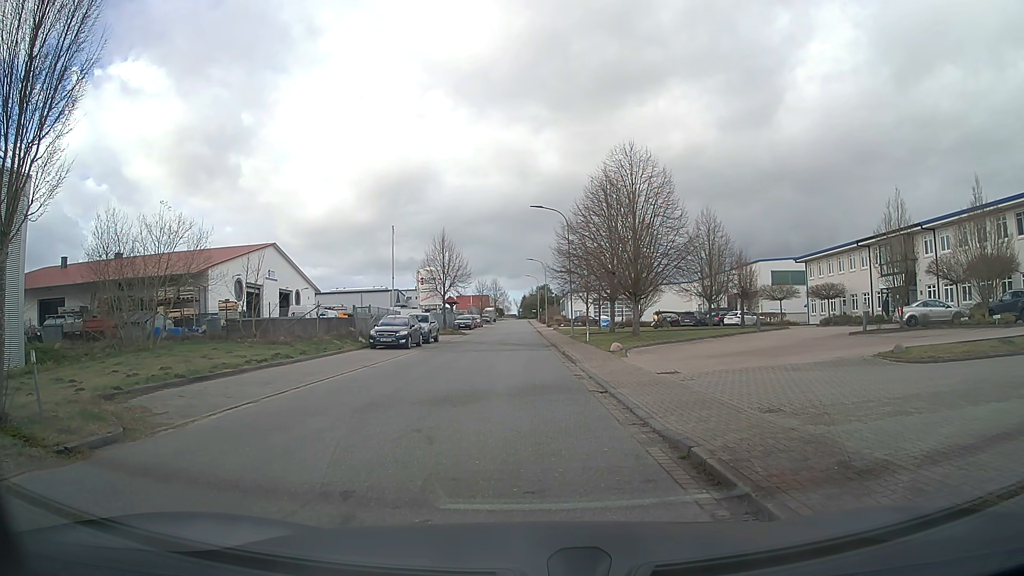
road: residential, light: Day
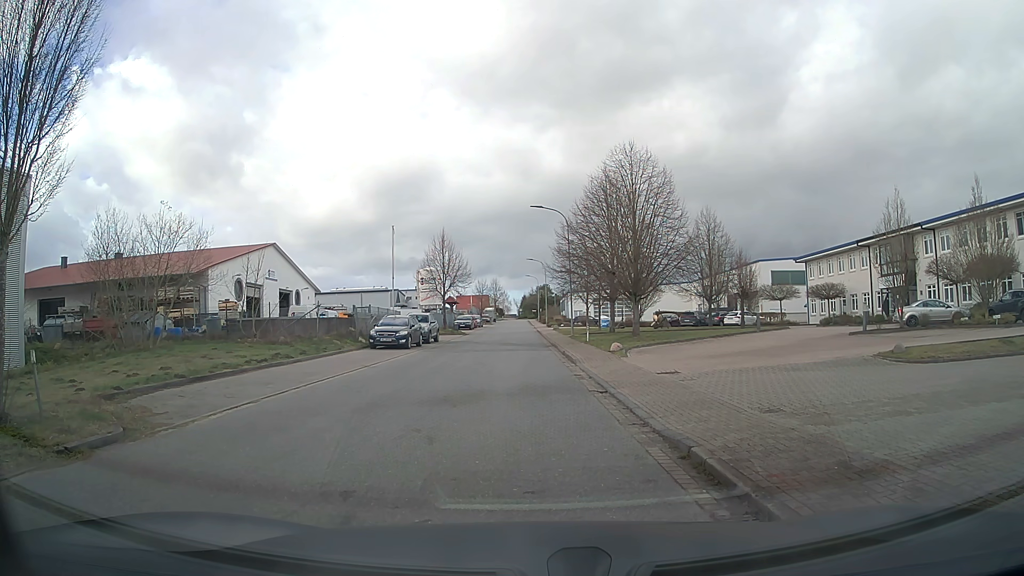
(0.0, 0.0) m; 0°
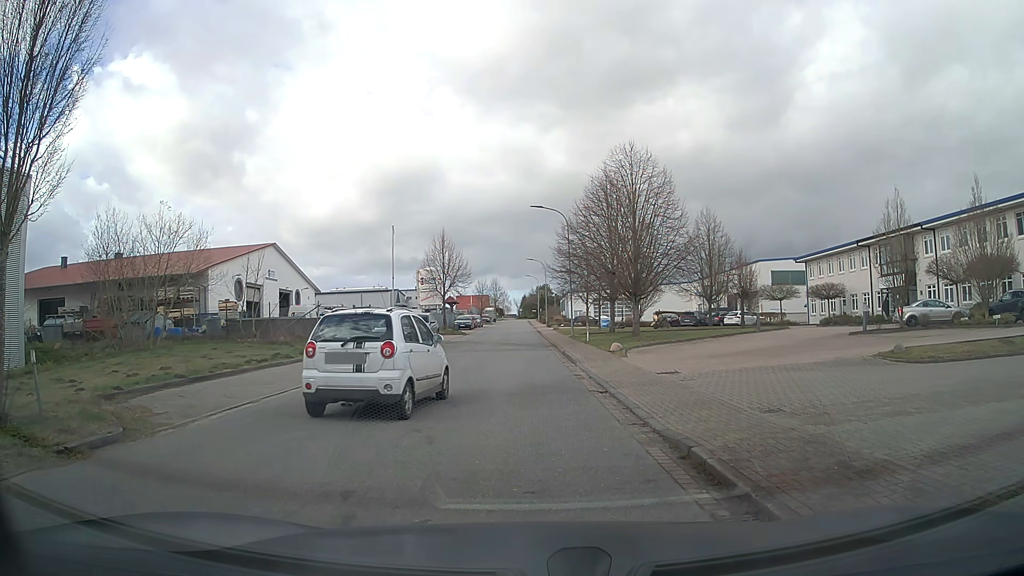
(0.0, 0.0) m; 0°
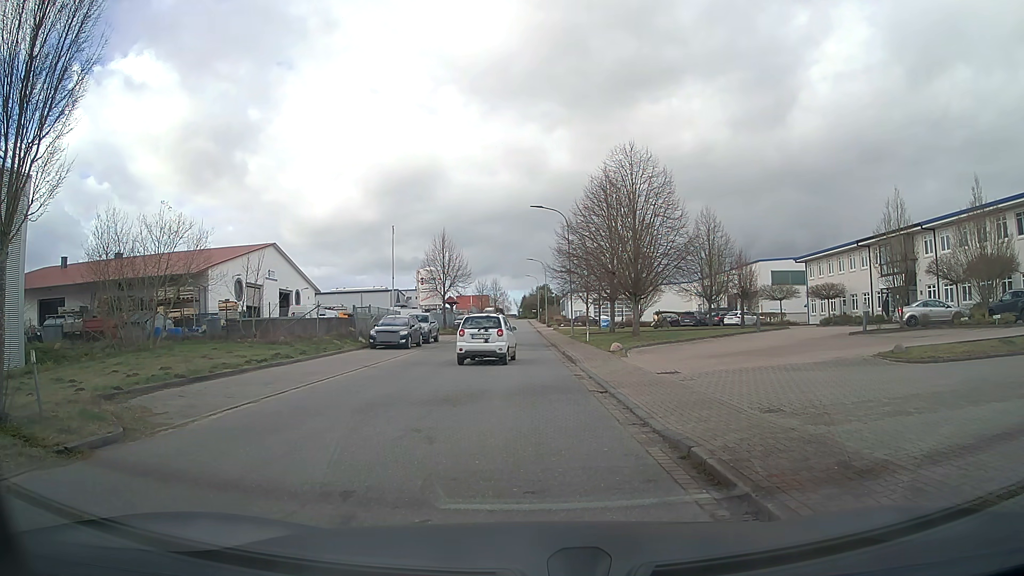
(0.0, 0.0) m; 0°
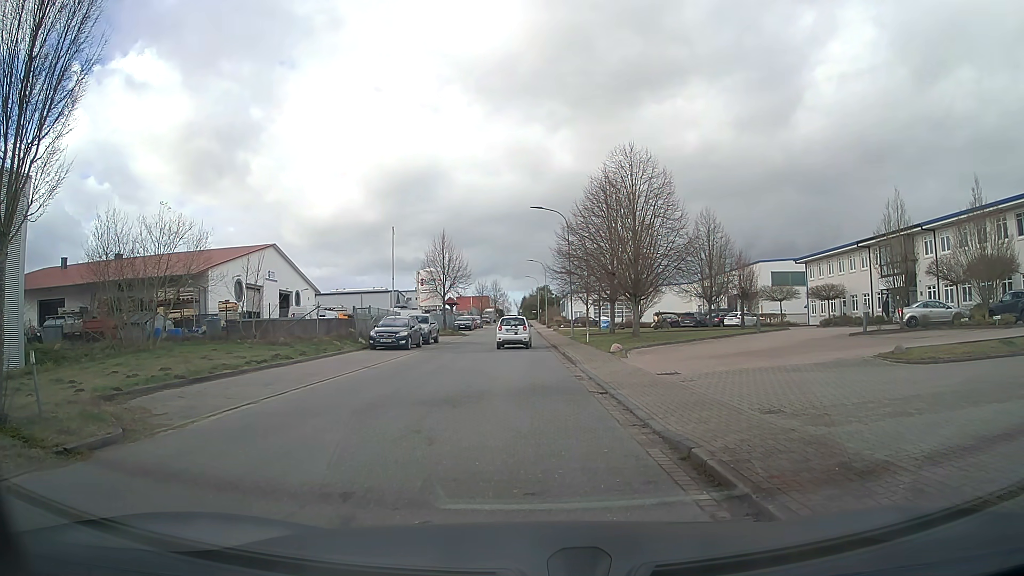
(0.0, 0.0) m; 0°
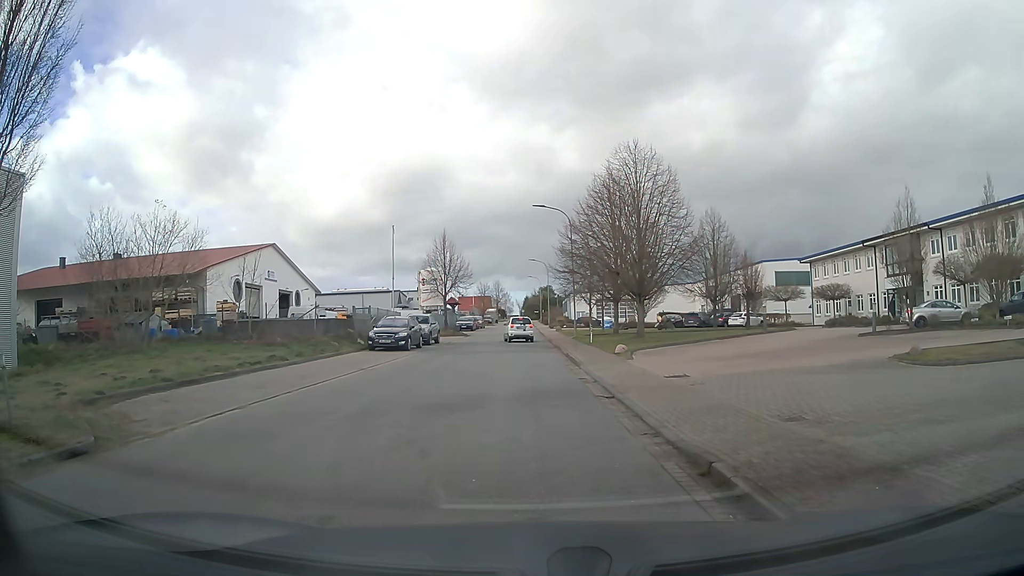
(0.0, +0.6) m; 0°
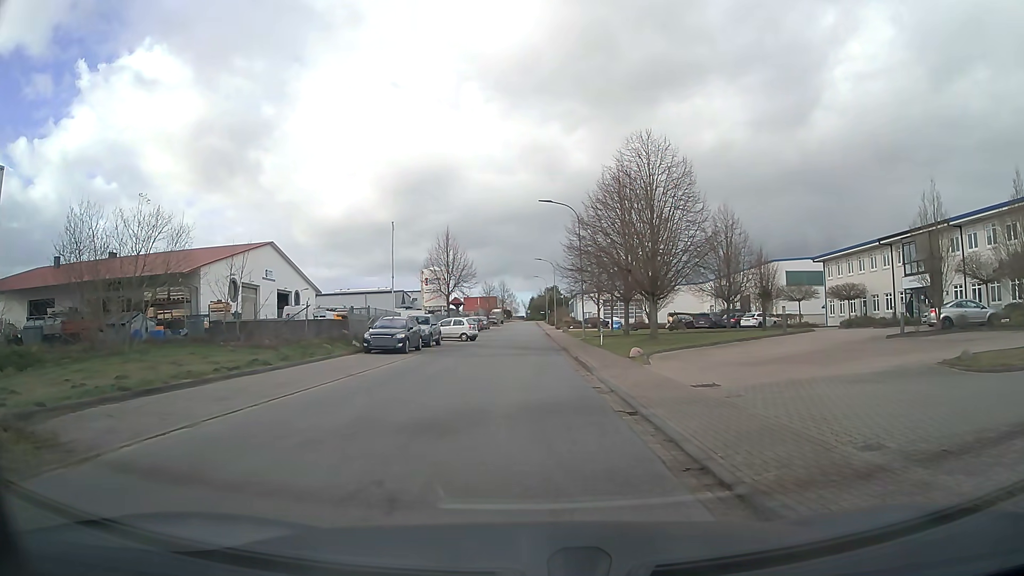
(0.0, +1.9) m; 0°
